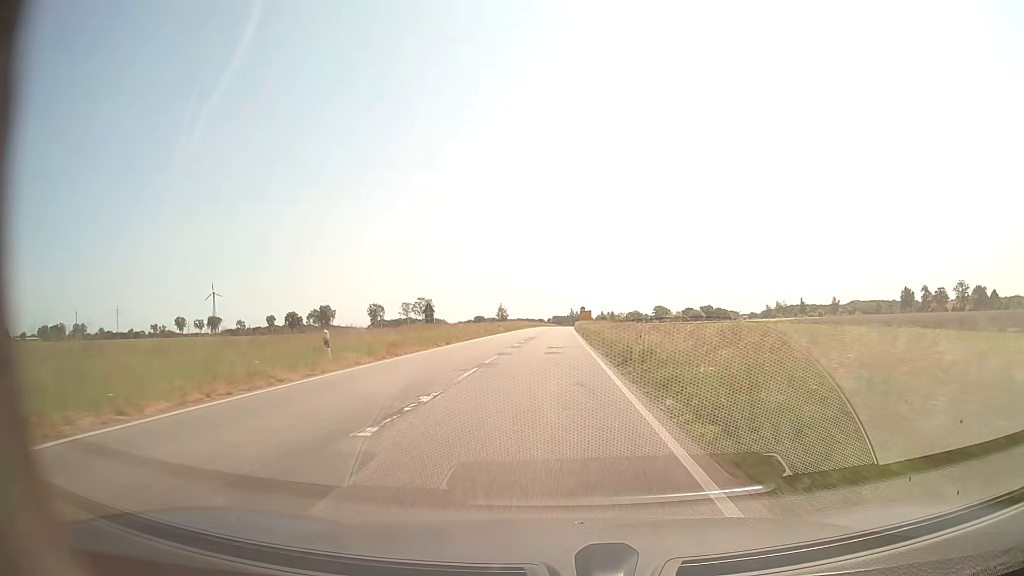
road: secondary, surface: asphalt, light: Day
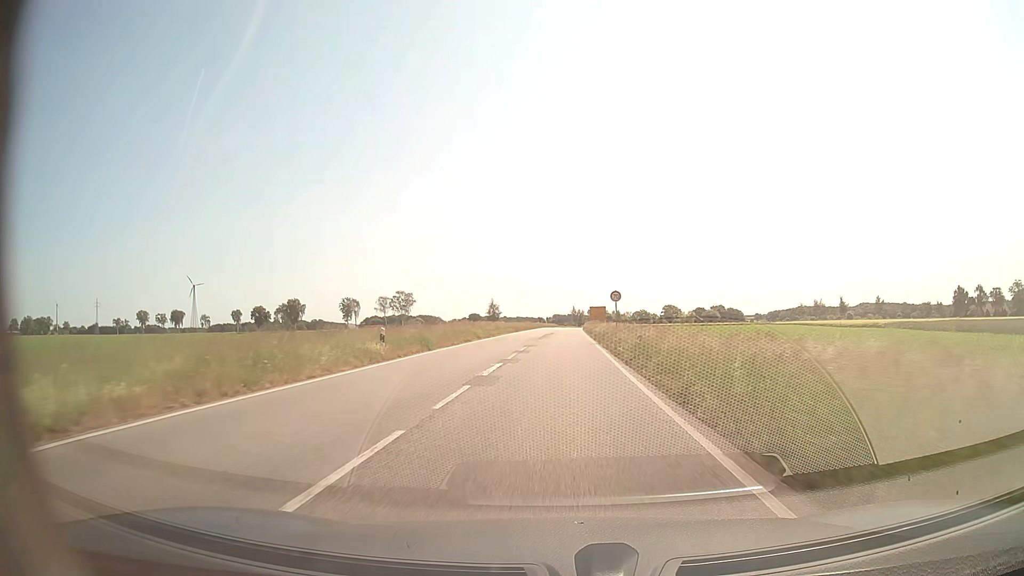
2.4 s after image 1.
(-0.1, +46.4) m; 0°
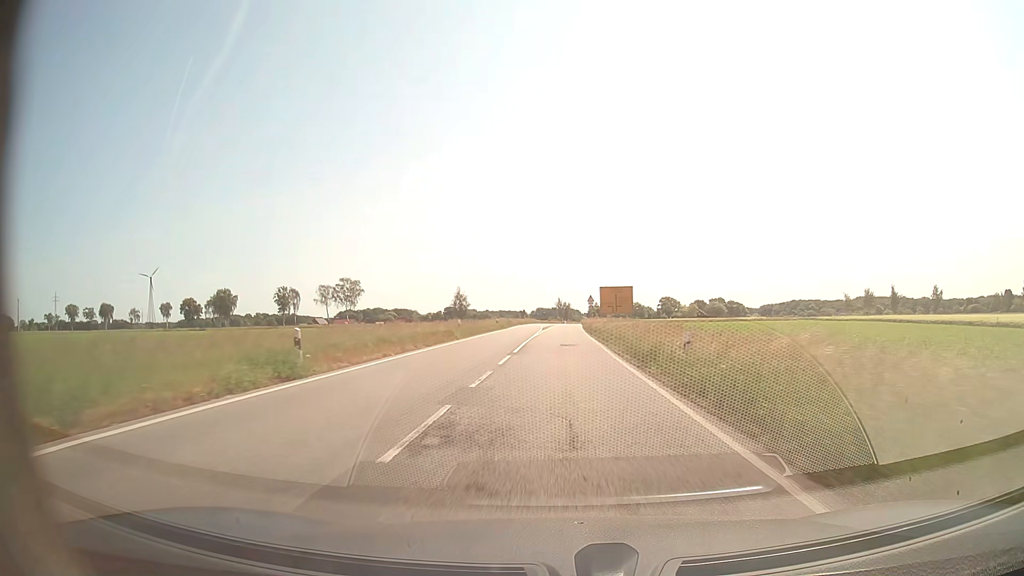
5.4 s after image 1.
(+0.6, +58.0) m; +1°
(0, +10) (0, +20) (0, +30) (0, +40) (+1, +50) (+1, +60) (+1, +70) (+1, +80) (+2, +90) (+2, +100) m
